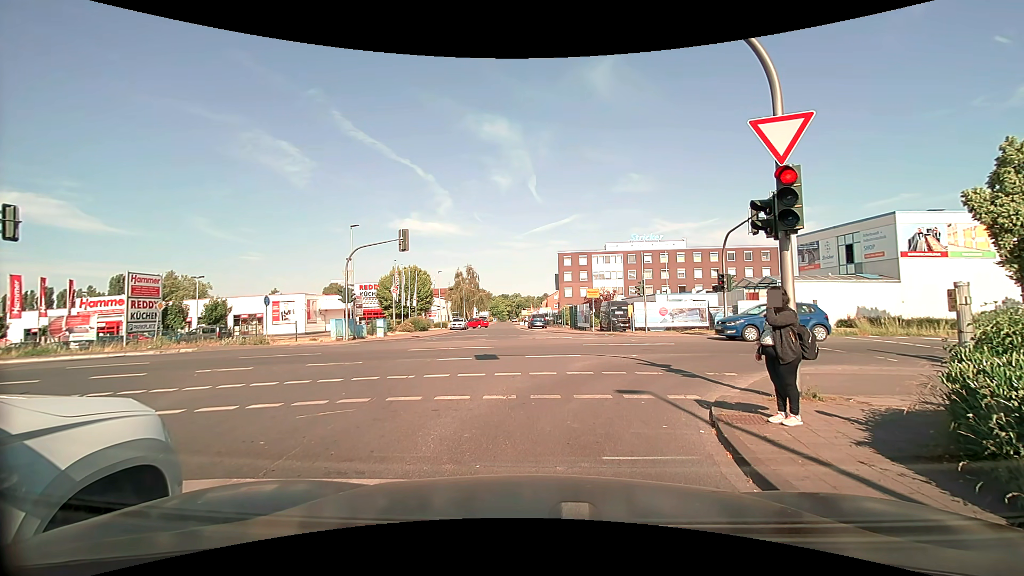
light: Day
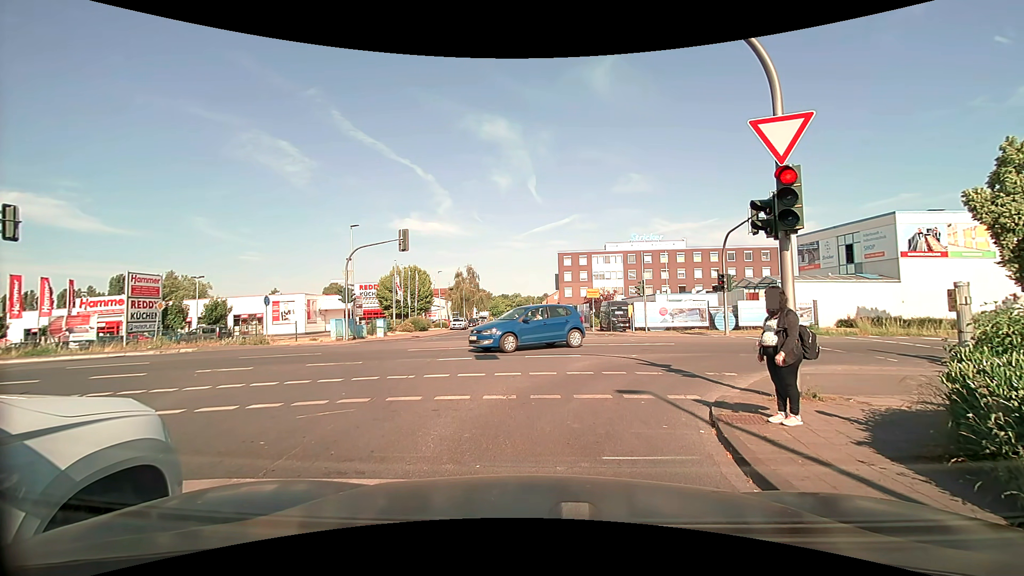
(0.0, 0.0) m; 0°
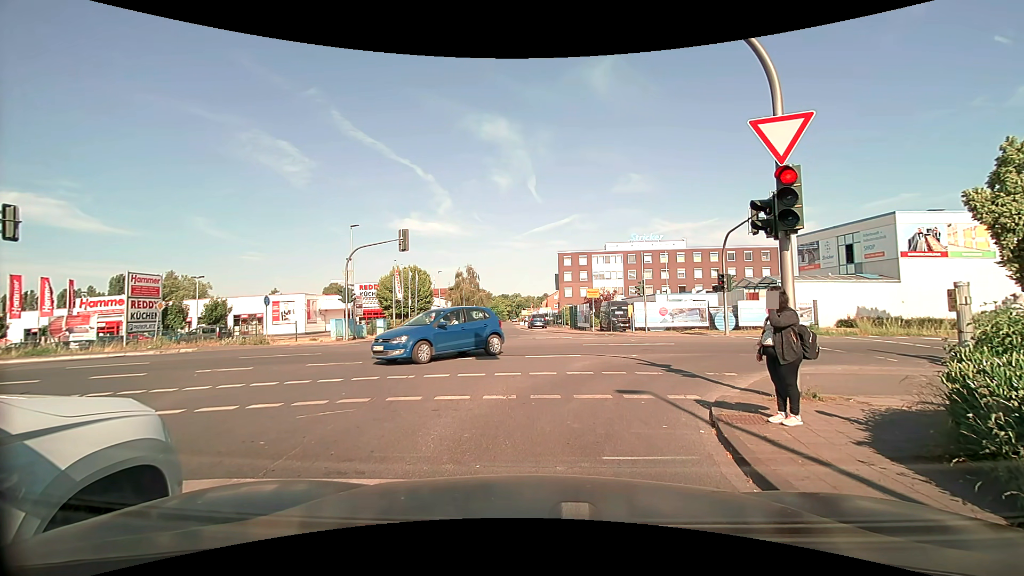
(0.0, 0.0) m; 0°
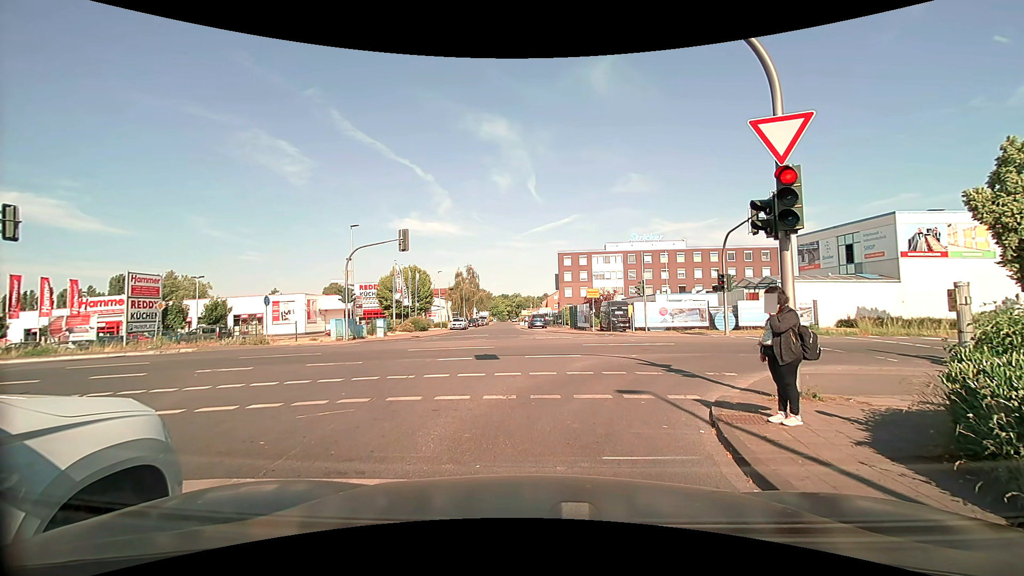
(0.0, 0.0) m; 0°
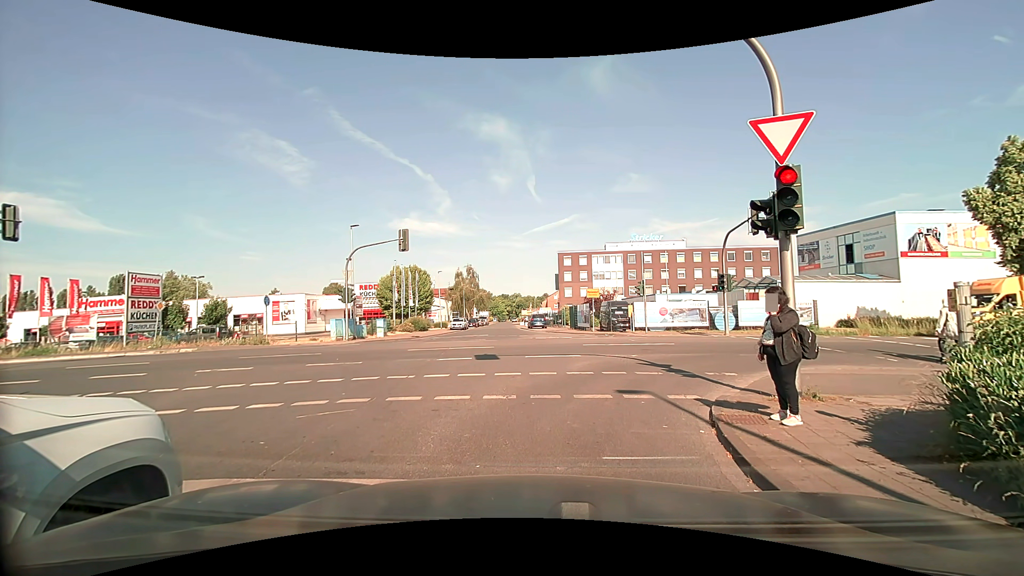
(0.0, 0.0) m; 0°
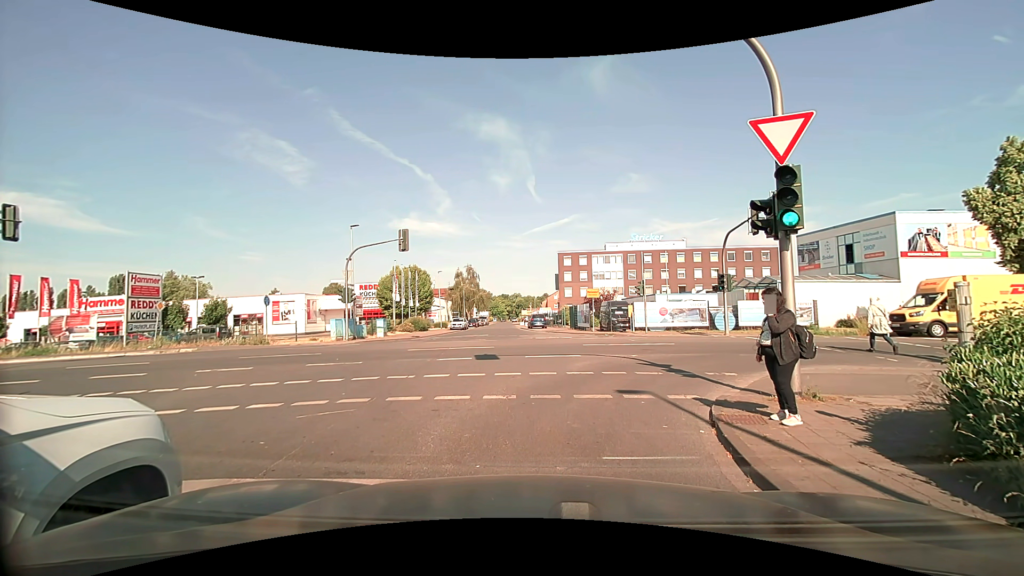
(0.0, 0.0) m; 0°
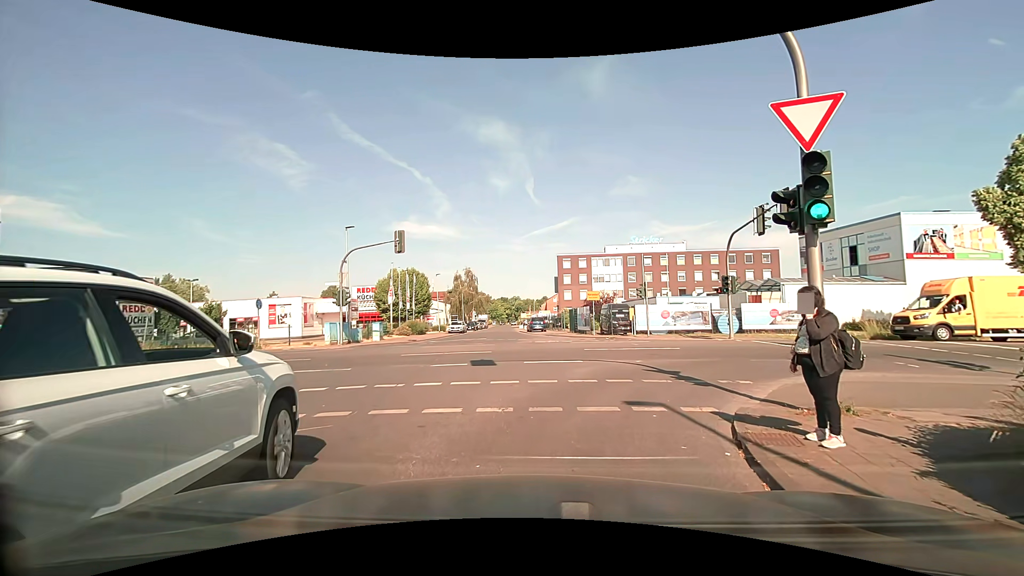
(0.0, +0.8) m; 0°
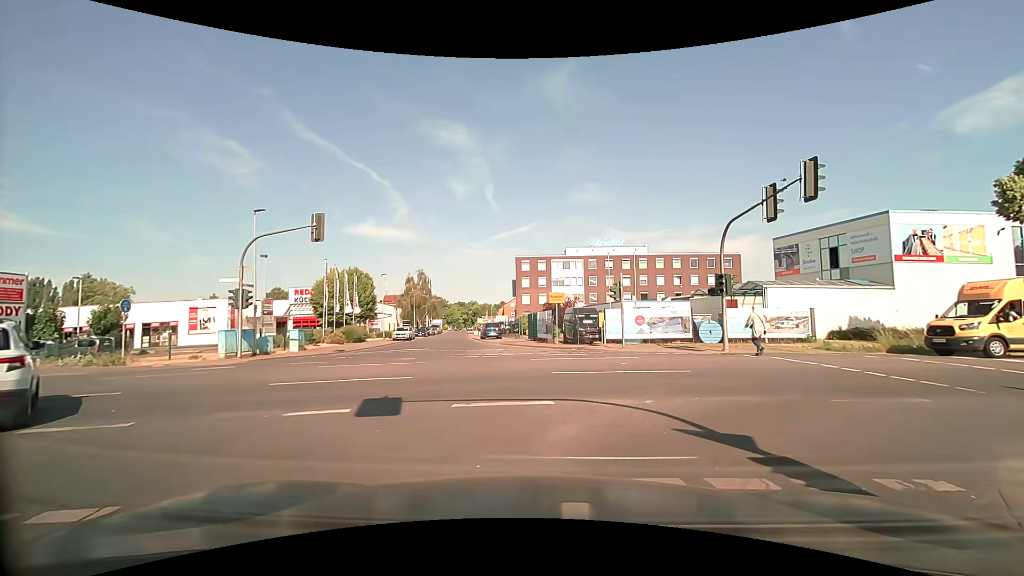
(+0.2, +5.9) m; +4°
(+4, +9) (+13, +13) (+23, +14) (+33, +15) (+42, +16) (+52, +18) (+62, +19) (+72, +21) (+82, +22) (+92, +23) m
